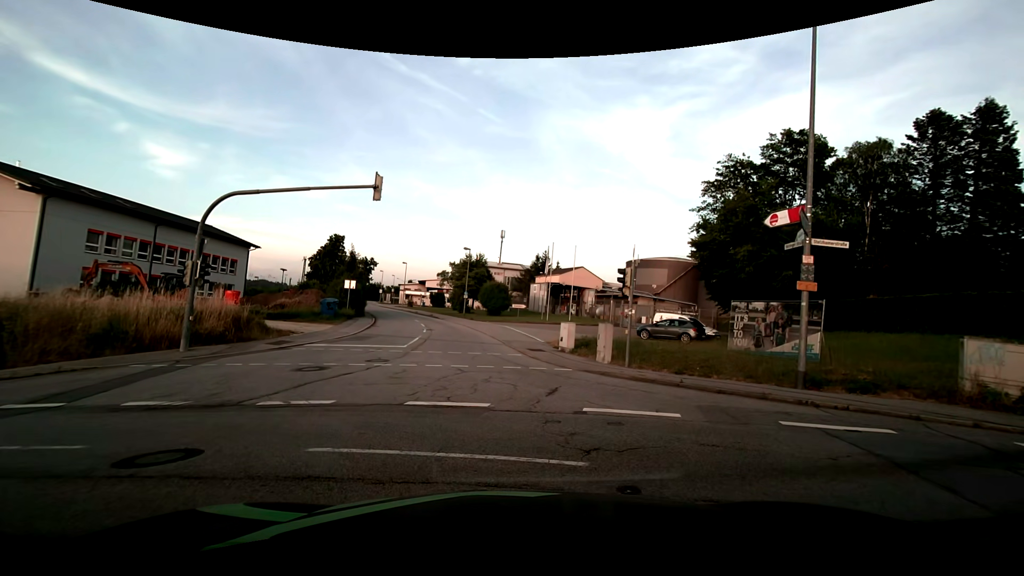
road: residential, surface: asphalt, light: Day
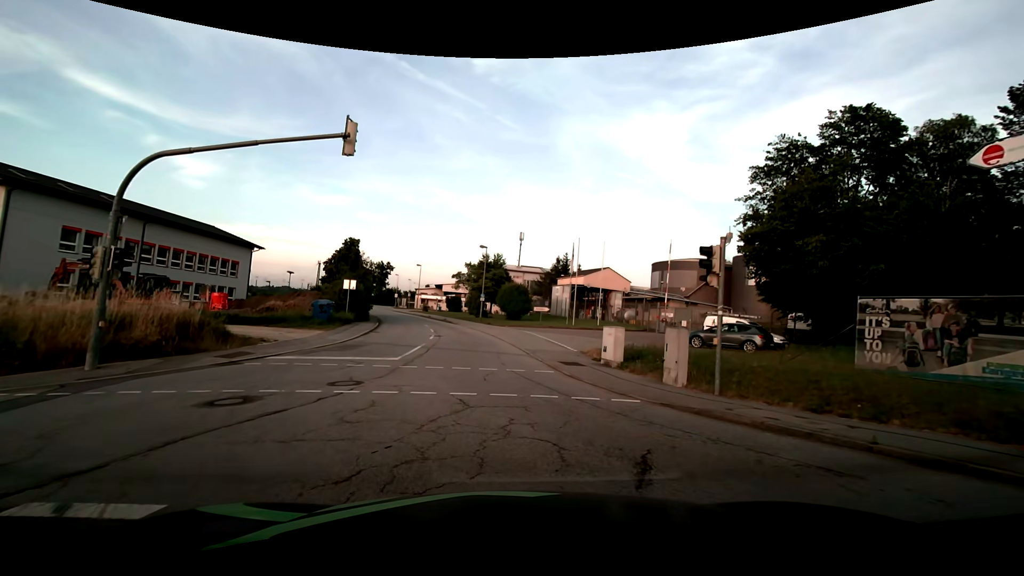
(0.0, +5.4) m; -2°
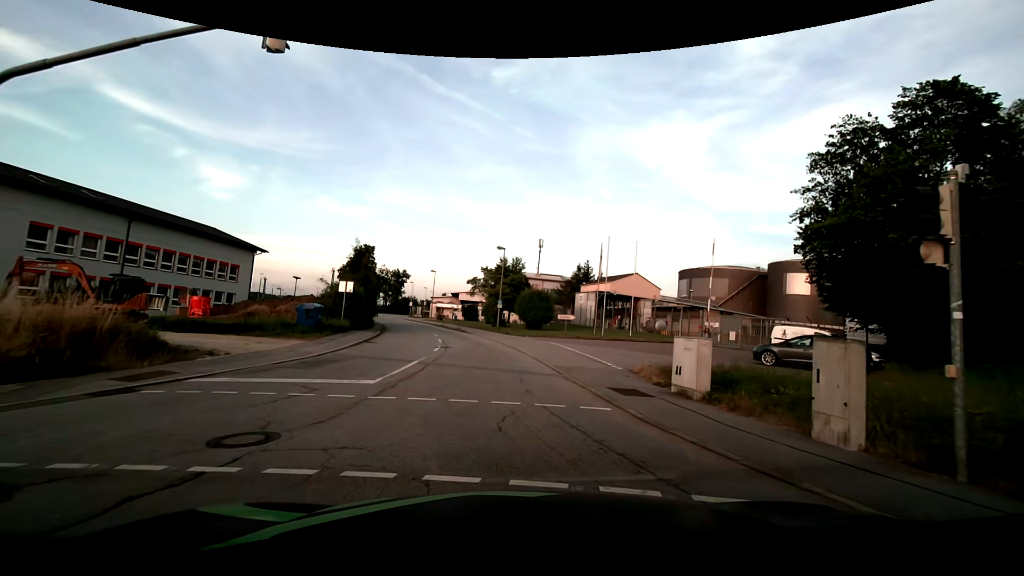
(-0.1, +5.1) m; -2°
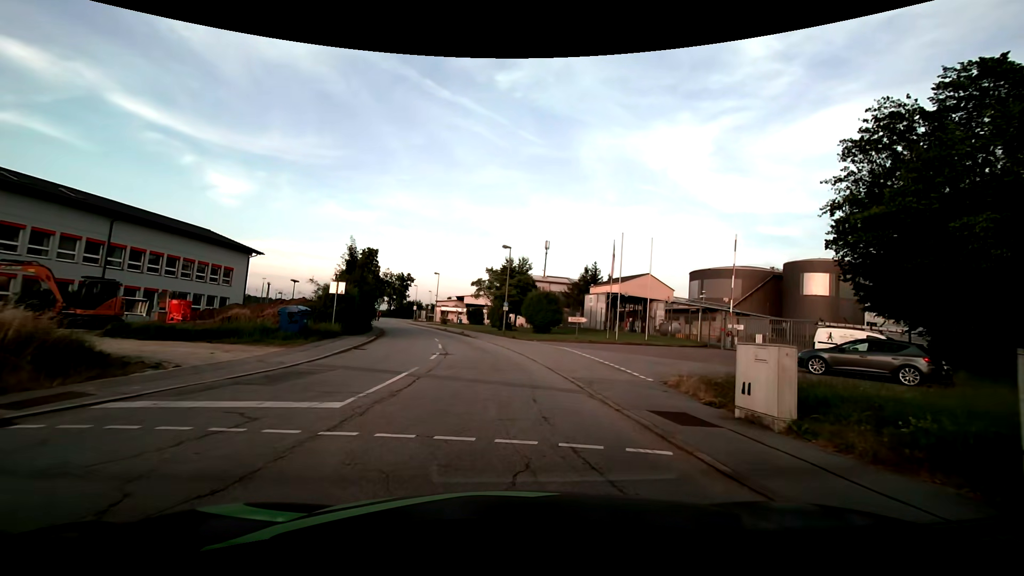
(0.0, +2.7) m; 0°
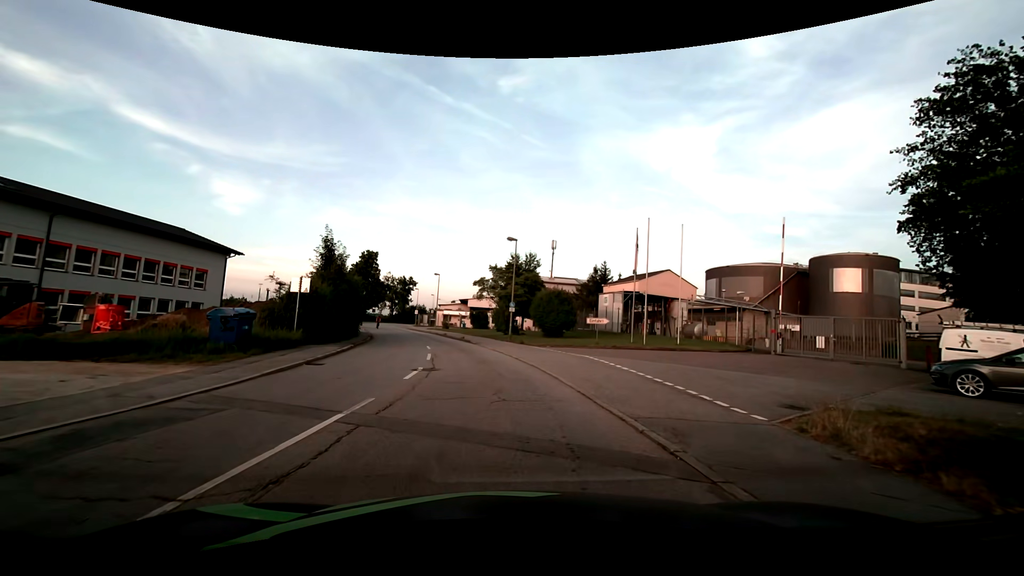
(-0.1, +5.7) m; -1°
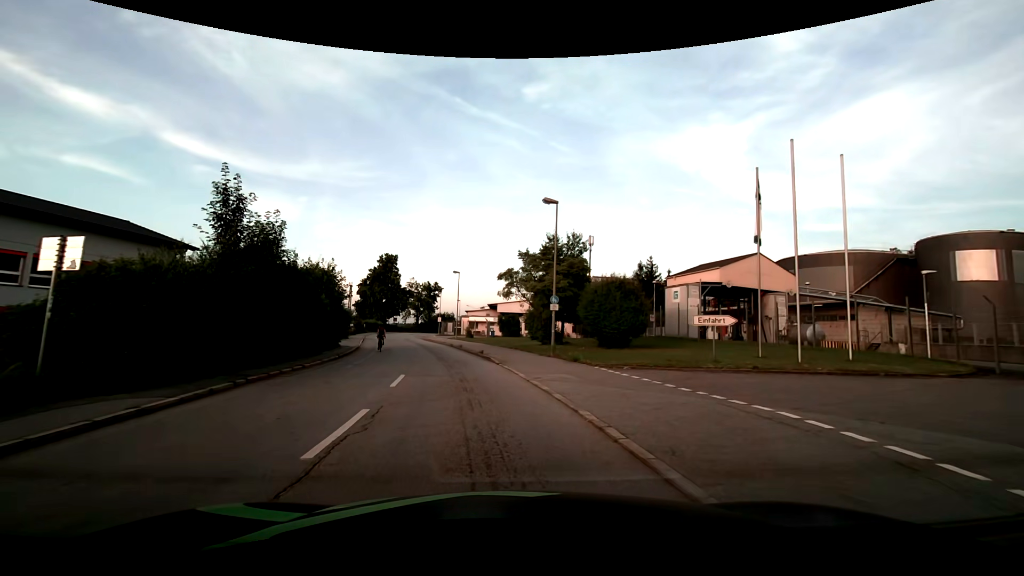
(-0.3, +13.2) m; -4°
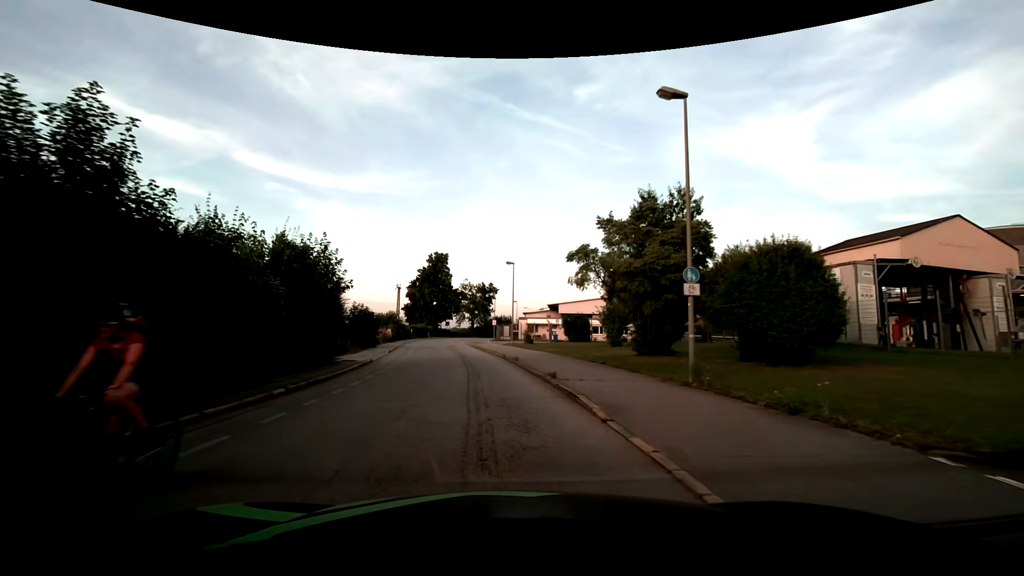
(-0.7, +11.7) m; -6°
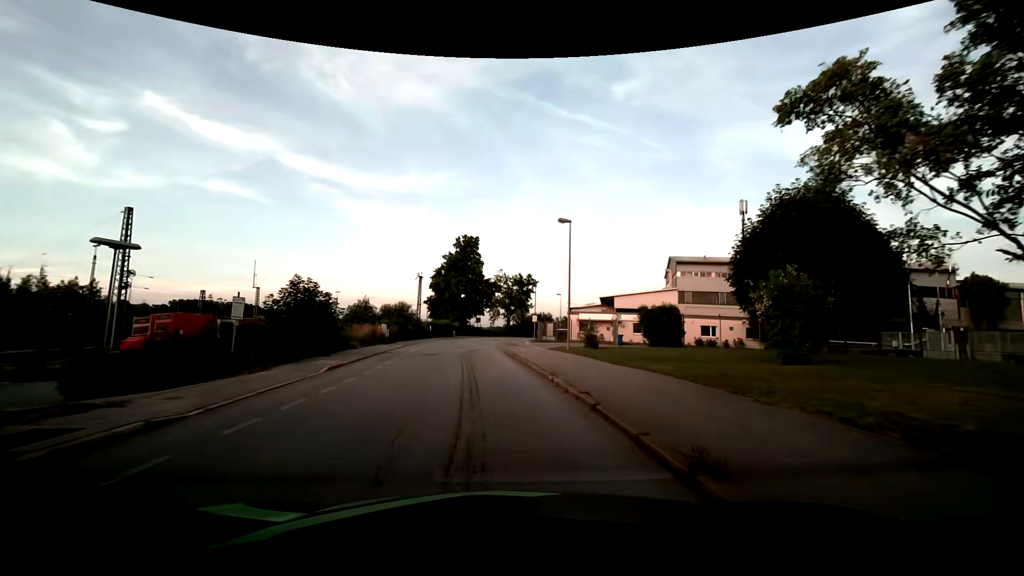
(-1.0, +17.8) m; -5°
(0, +10) (-1, +20) (-1, +30) (-2, +40) (-2, +50) (-2, +60) (-1, +70) (0, +80) (+2, +90) (+4, +99) m
